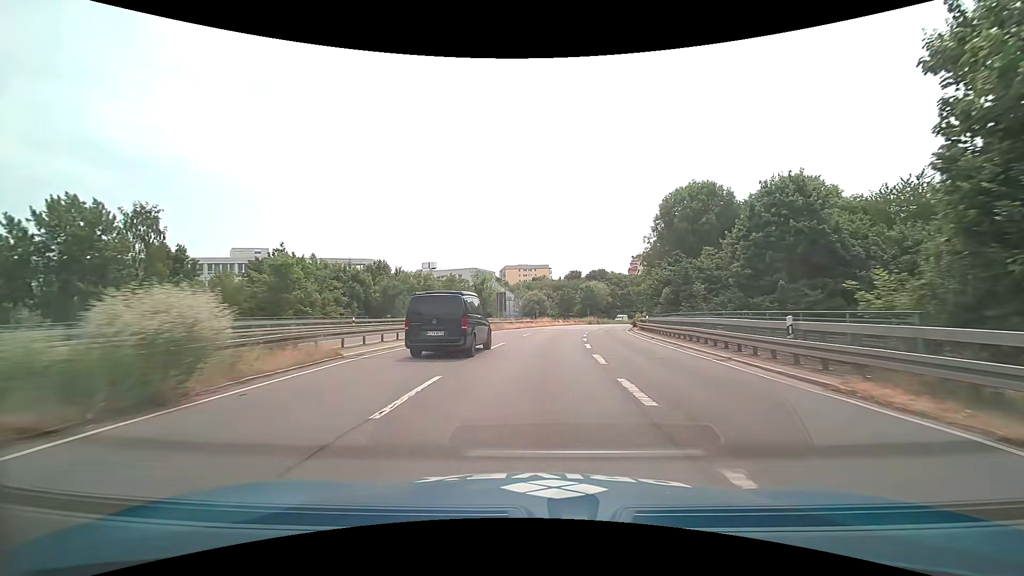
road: trunk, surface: asphalt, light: Day
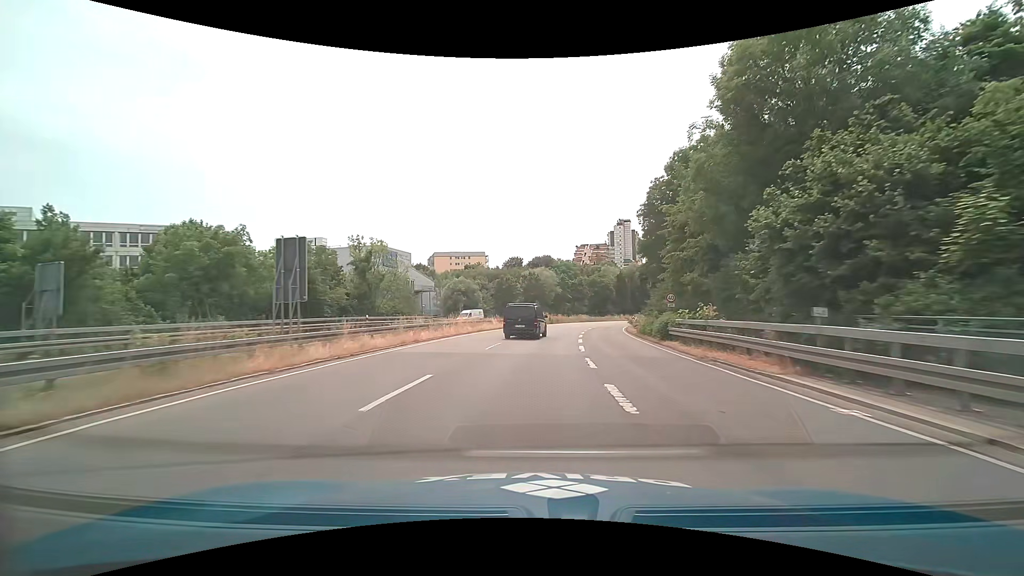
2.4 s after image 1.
(+2.5, +35.5) m; +7°
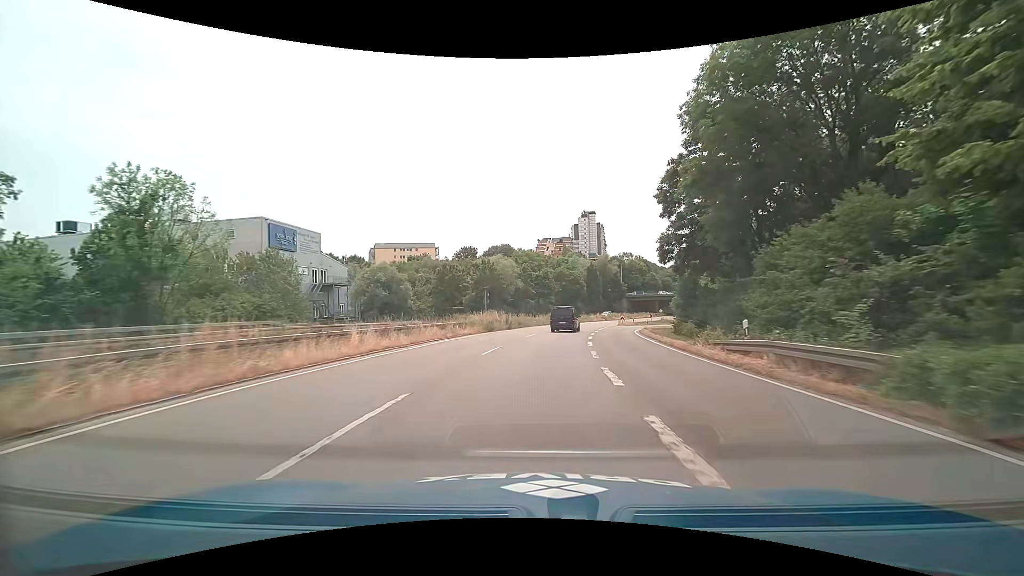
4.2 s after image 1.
(+1.0, +27.4) m; +4°
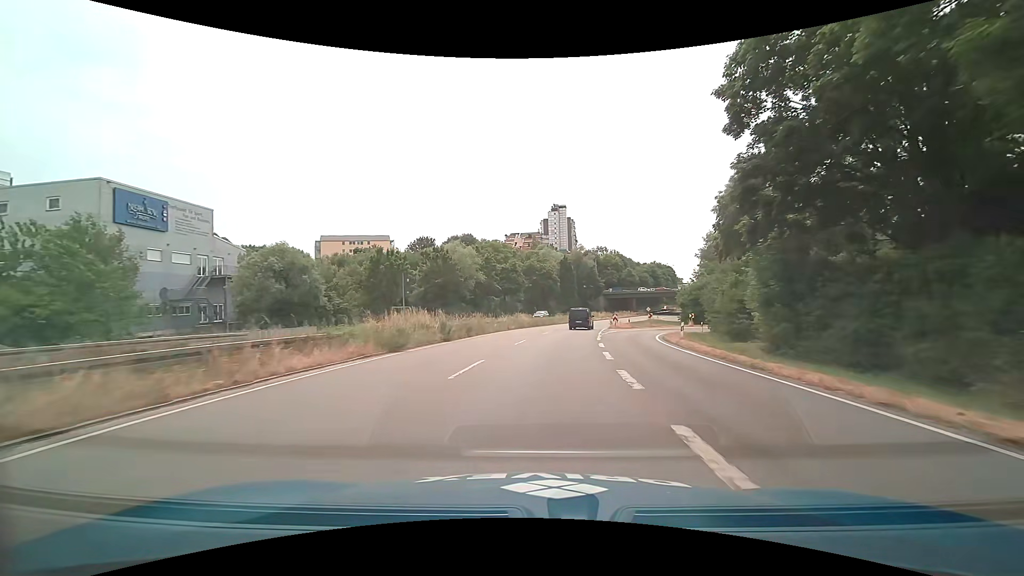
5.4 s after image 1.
(+0.6, +18.8) m; +4°
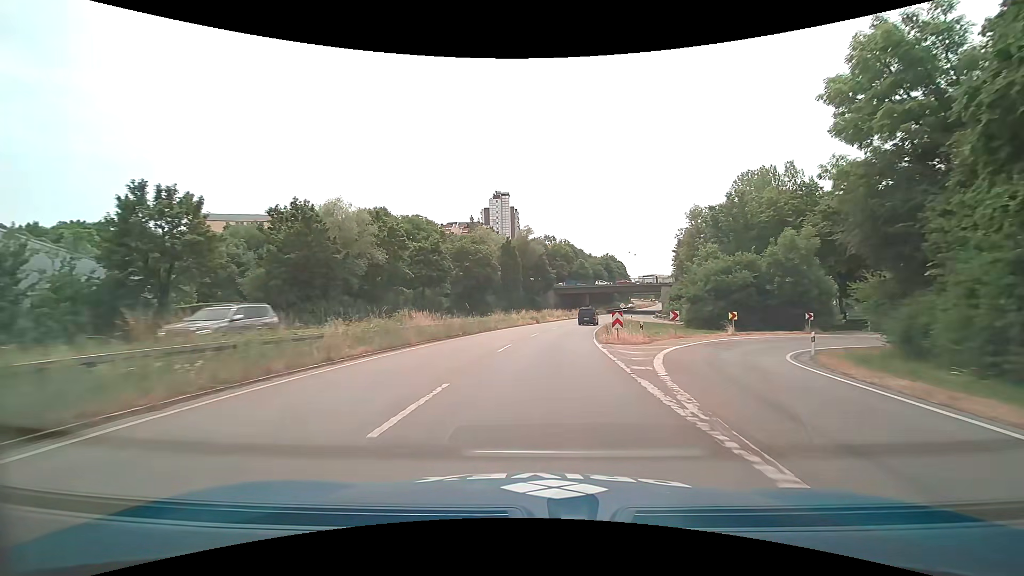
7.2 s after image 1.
(+1.7, +29.0) m; +7°
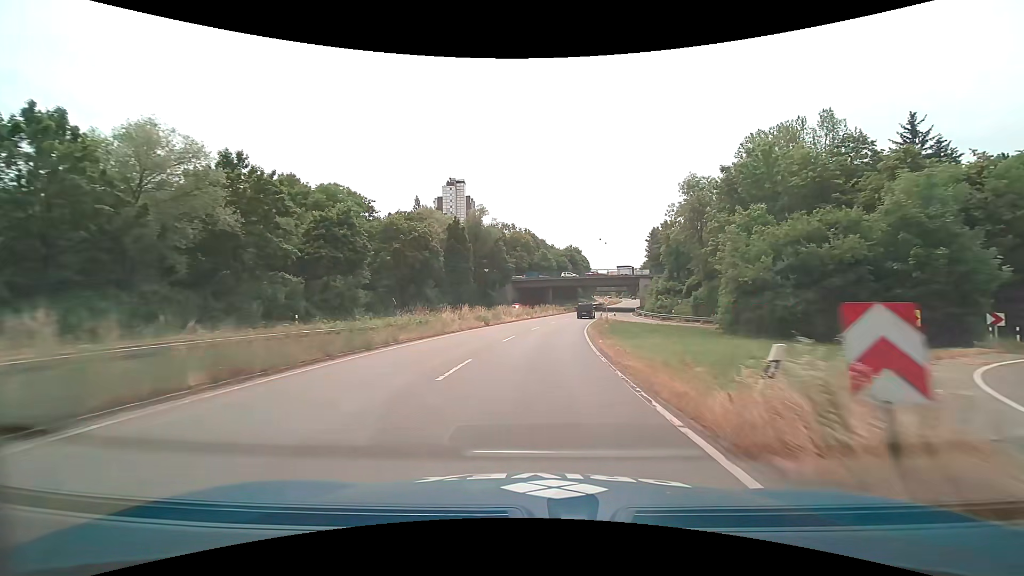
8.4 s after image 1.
(+0.9, +19.9) m; +5°
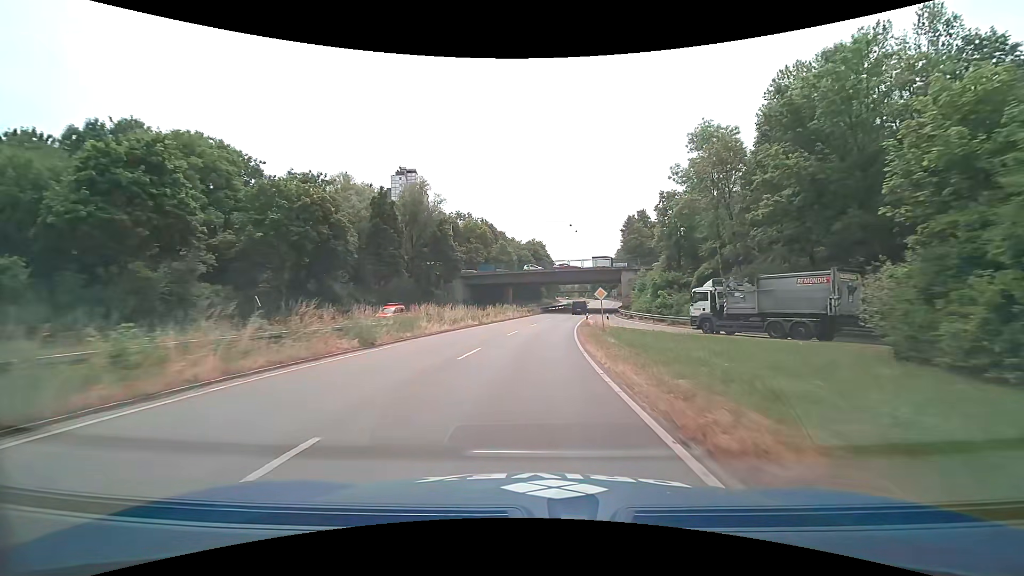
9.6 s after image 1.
(+0.8, +20.4) m; +4°
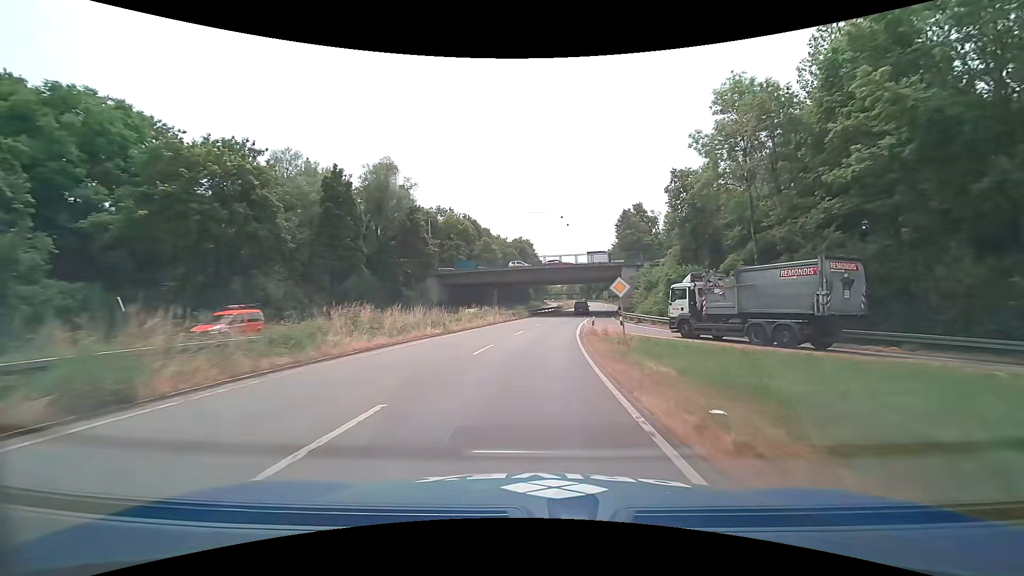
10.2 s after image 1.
(+0.2, +10.4) m; +1°
